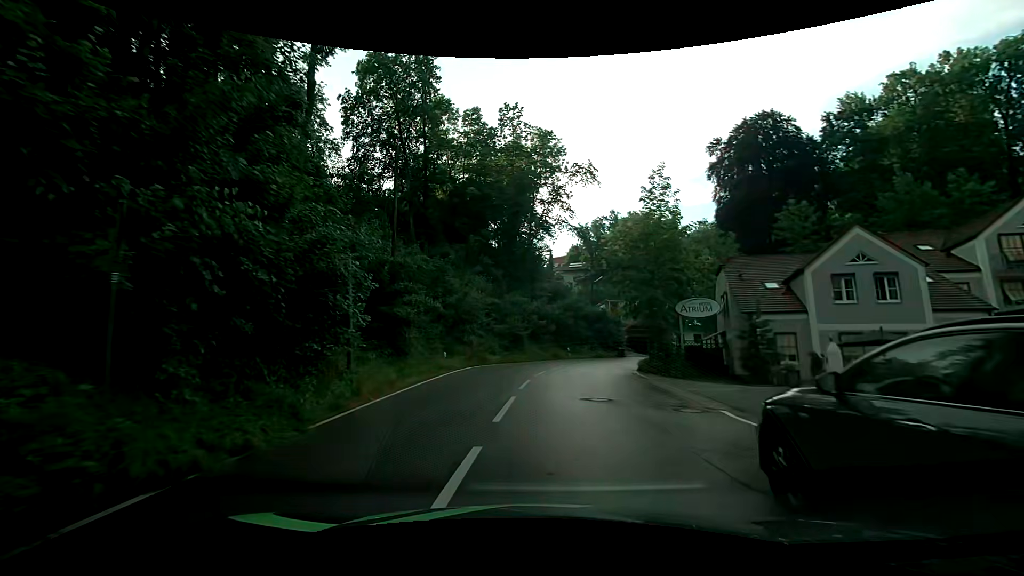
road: tertiary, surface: asphalt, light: Day
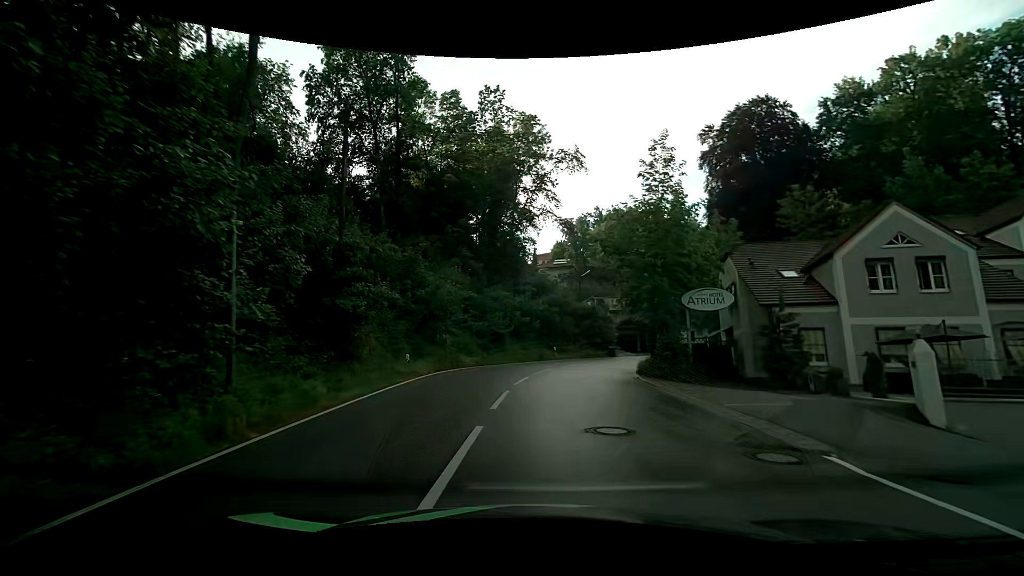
(+0.1, +4.5) m; +3°
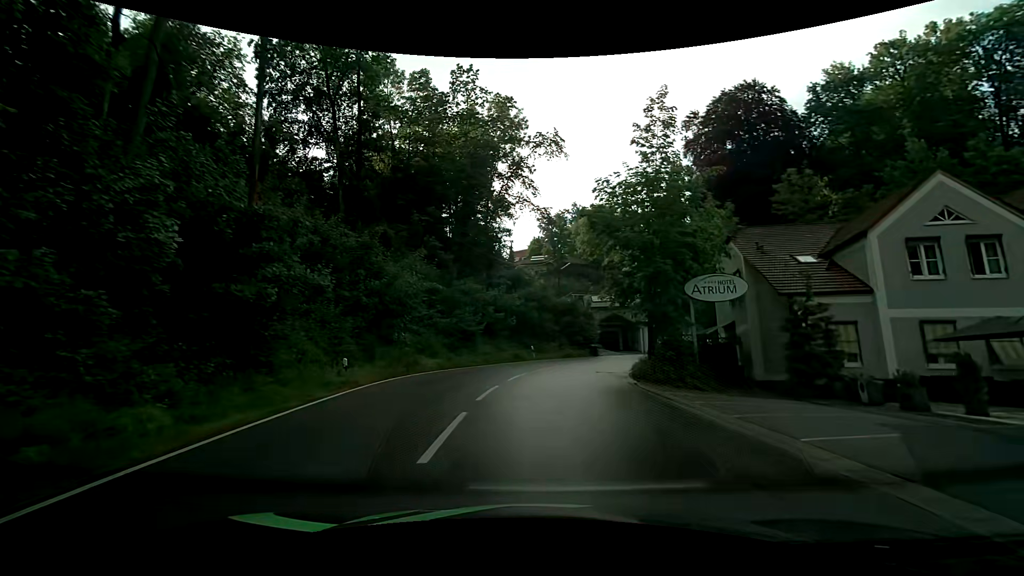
(0.0, +4.4) m; +2°
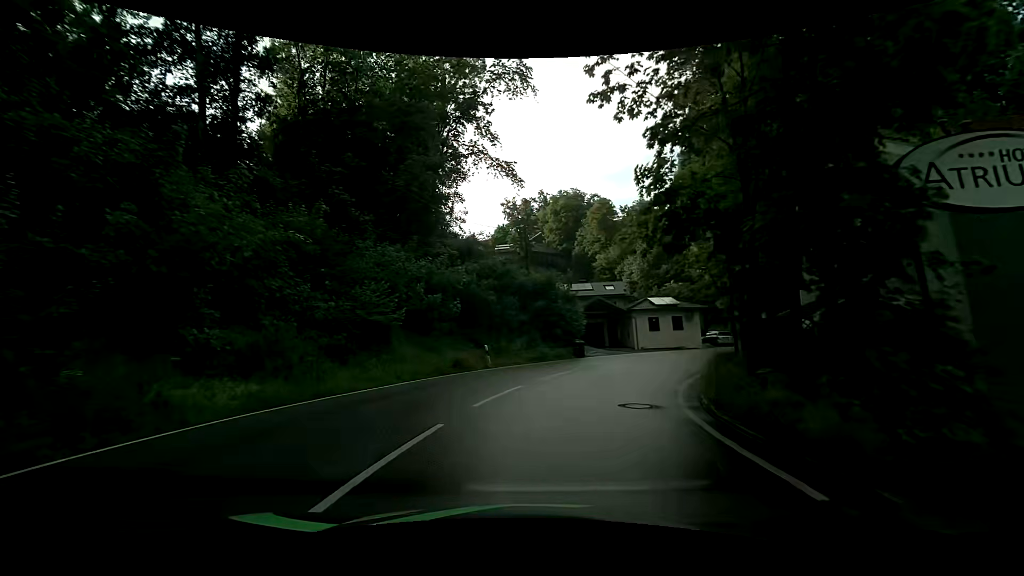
(+0.6, +13.7) m; +4°
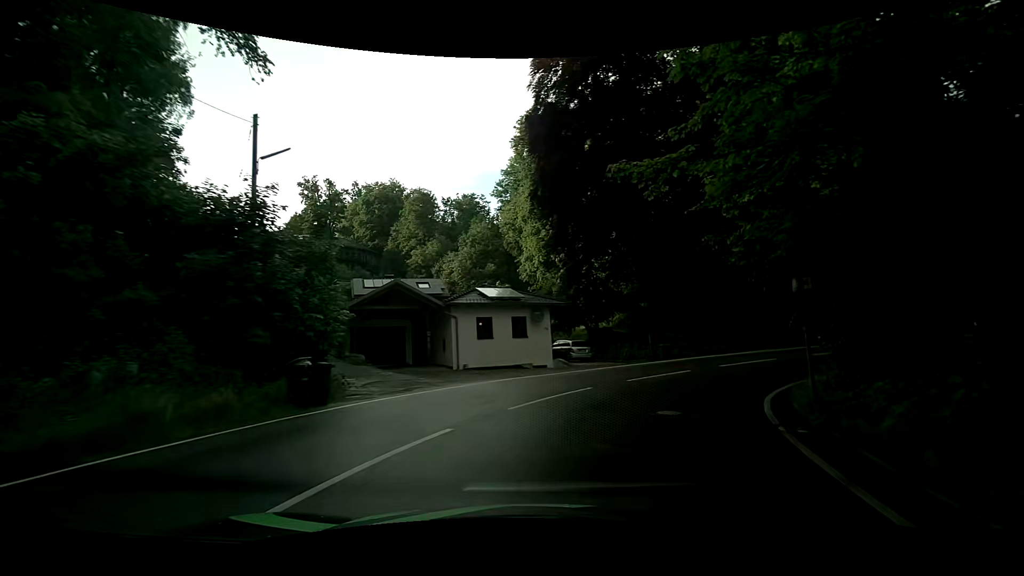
(+2.5, +17.7) m; +21°
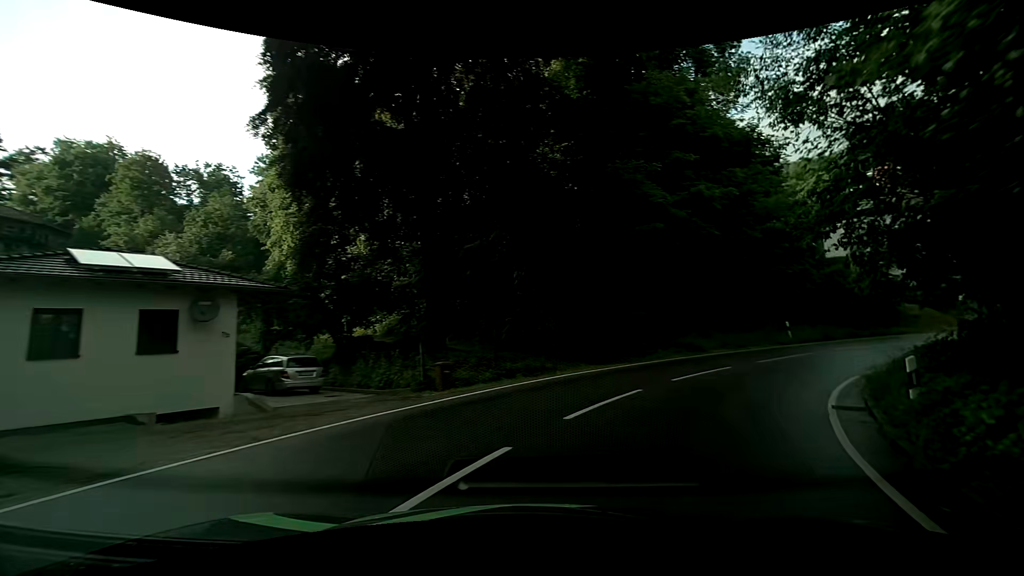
(+2.3, +12.3) m; +24°
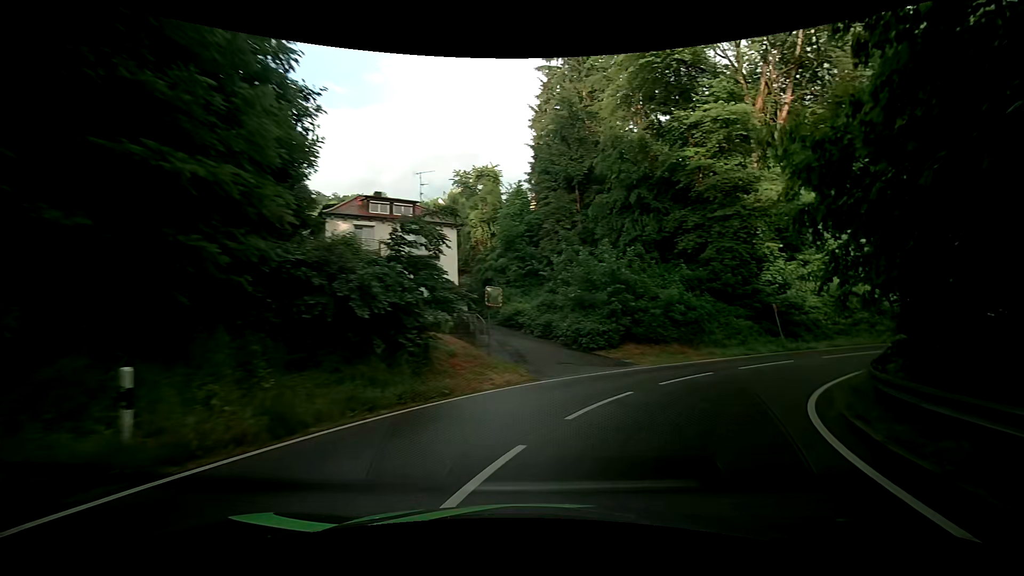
(+10.0, +20.3) m; +51°
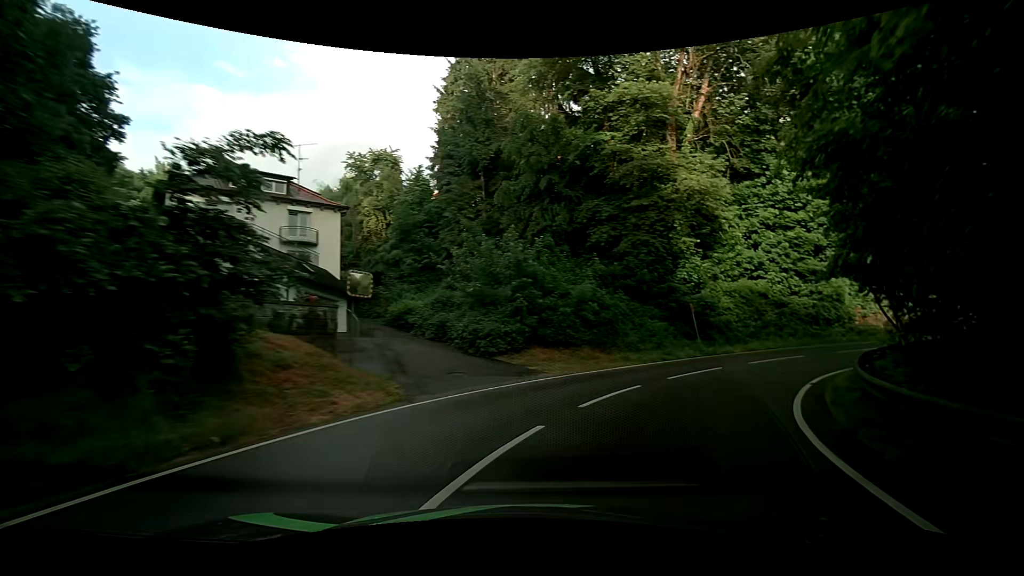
(+0.5, +4.6) m; +13°
(+2, +10) (+7, +18) (+15, +24) (+25, +27) (+35, +27) (+45, +27) (+55, +27) (+64, +28) (+74, +32) (+82, +38) m
